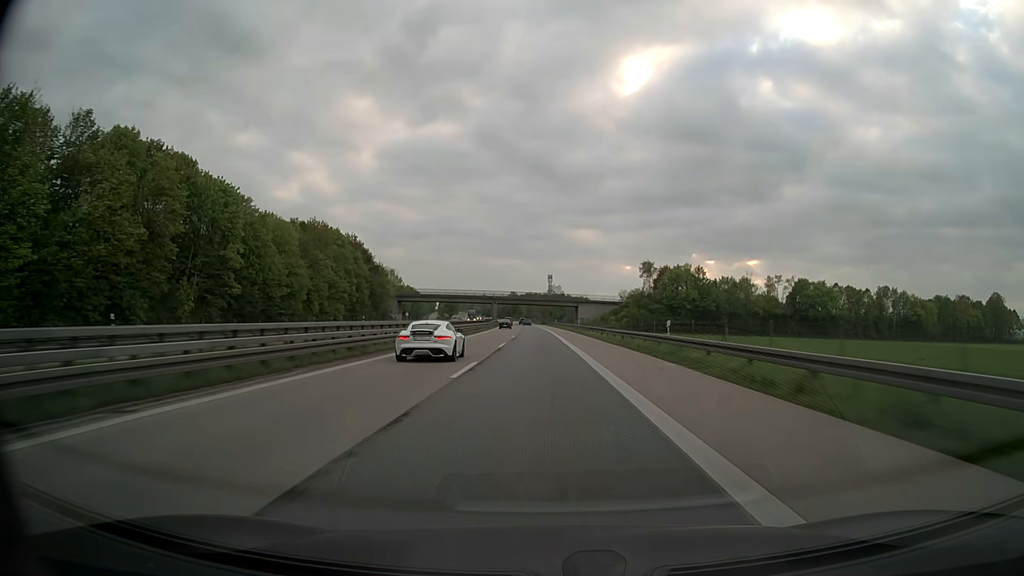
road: motorway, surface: asphalt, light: Day
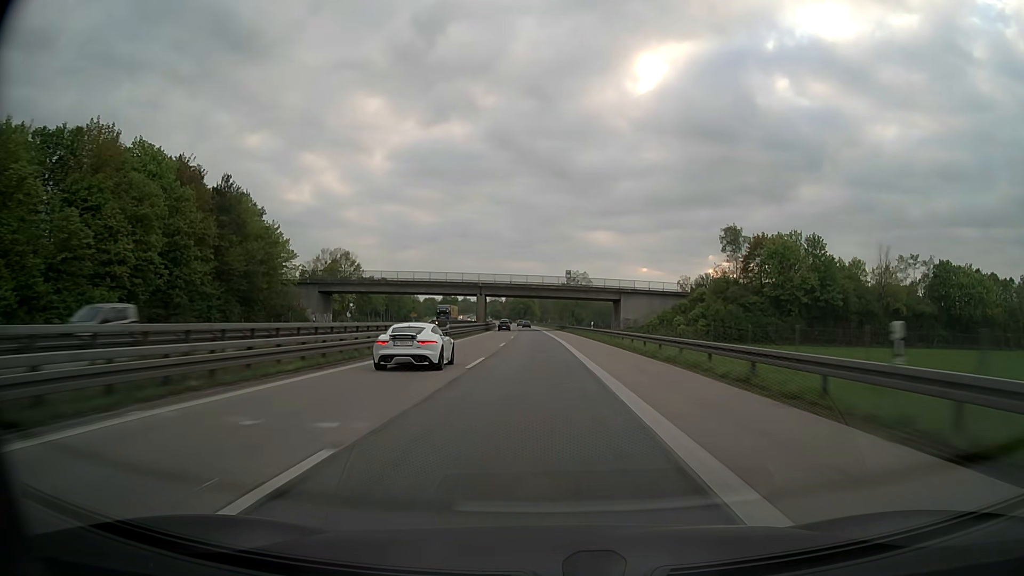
(-0.8, +68.6) m; -1°
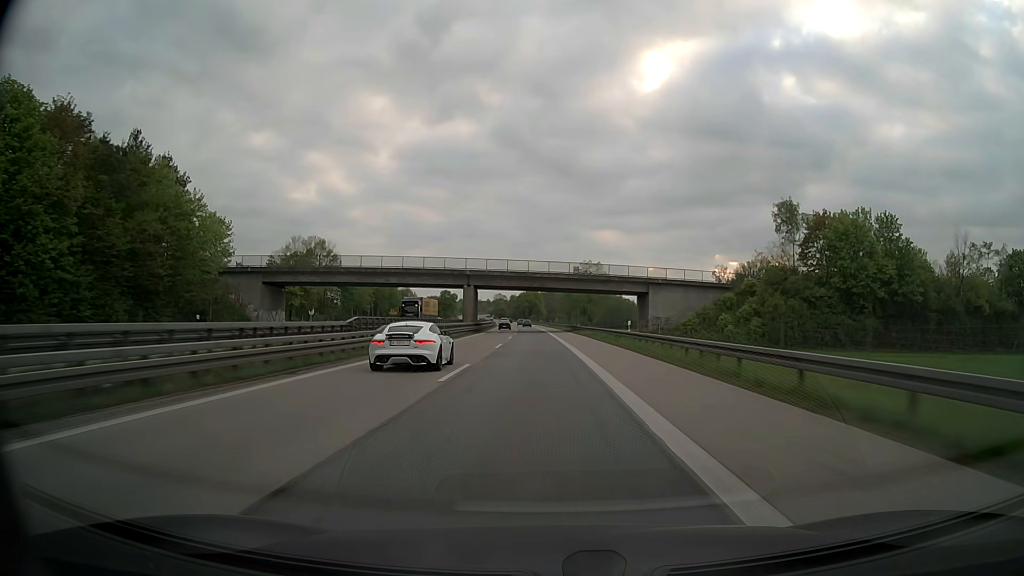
(-0.1, +22.8) m; -1°
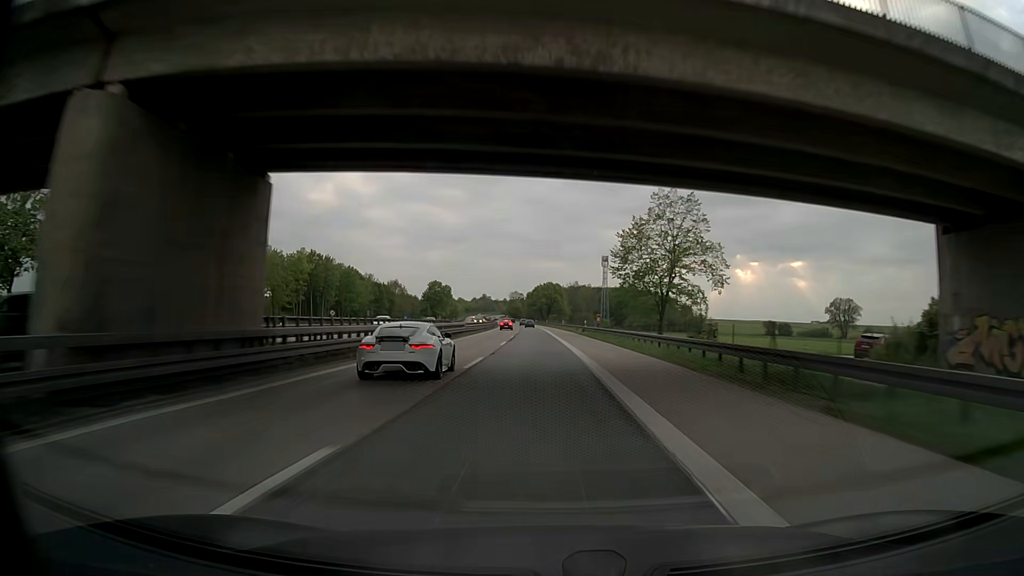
(-0.9, +68.8) m; -2°
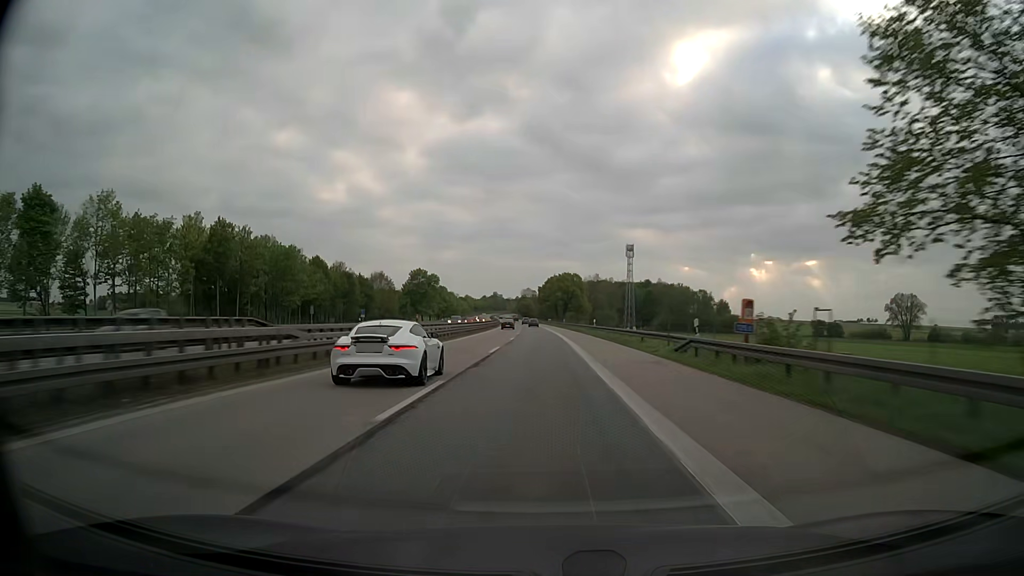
(-0.5, +45.9) m; -1°
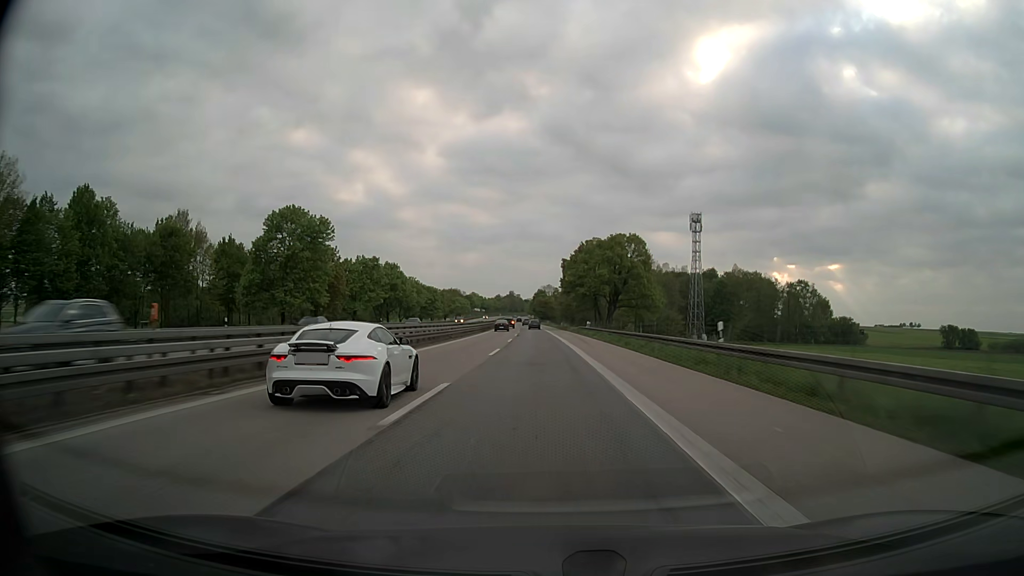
(-1.3, +90.6) m; -2°
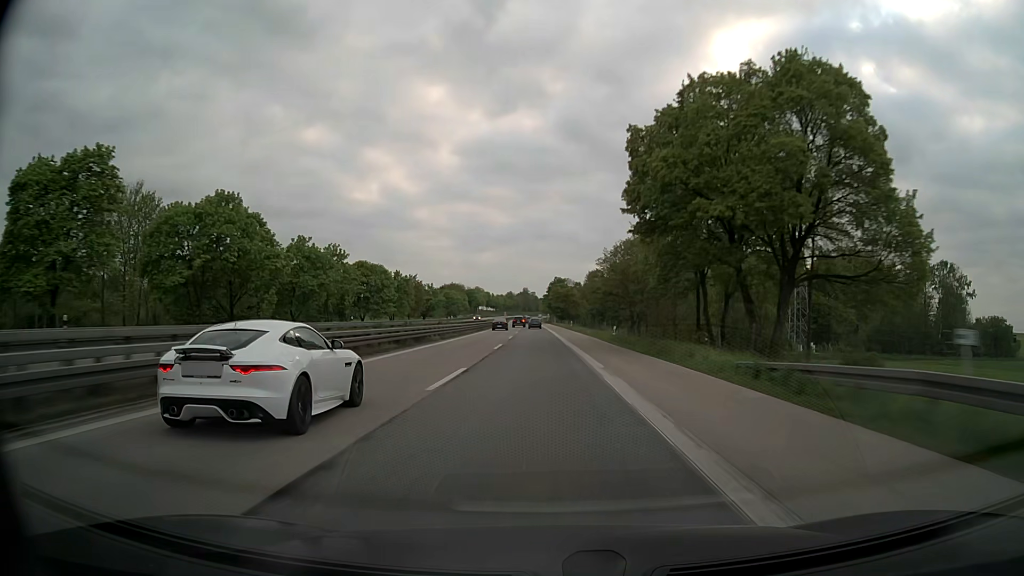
(-0.8, +66.8) m; -1°
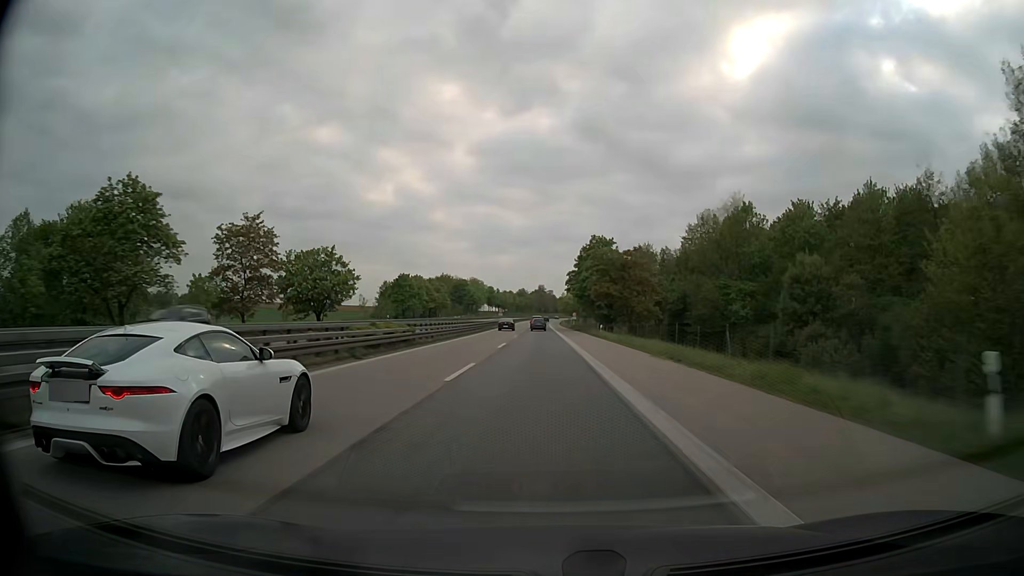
(-1.4, +86.7) m; -2°
(0, +10) (0, +20) (0, +30) (0, +40) (0, +50) (0, +60) (-1, +70) (-1, +80) (-1, +90) (-1, +100) m
